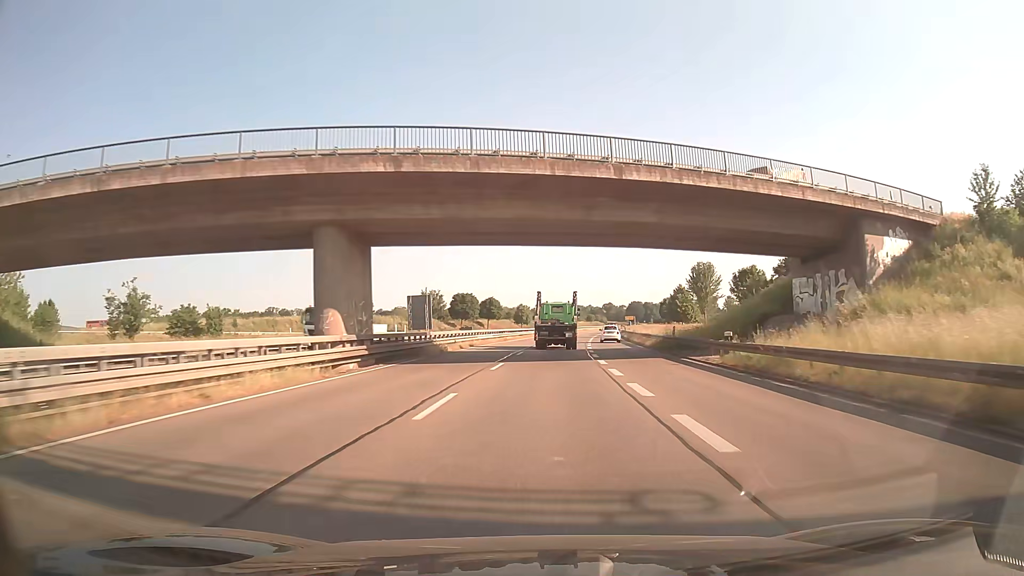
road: trunk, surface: asphalt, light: Day
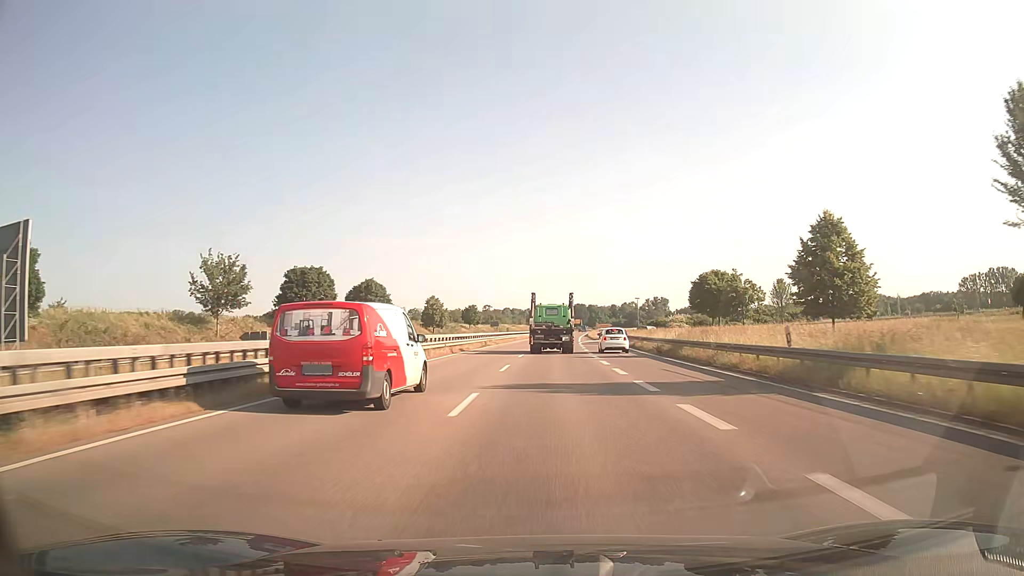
(+3.2, +71.1) m; +5°
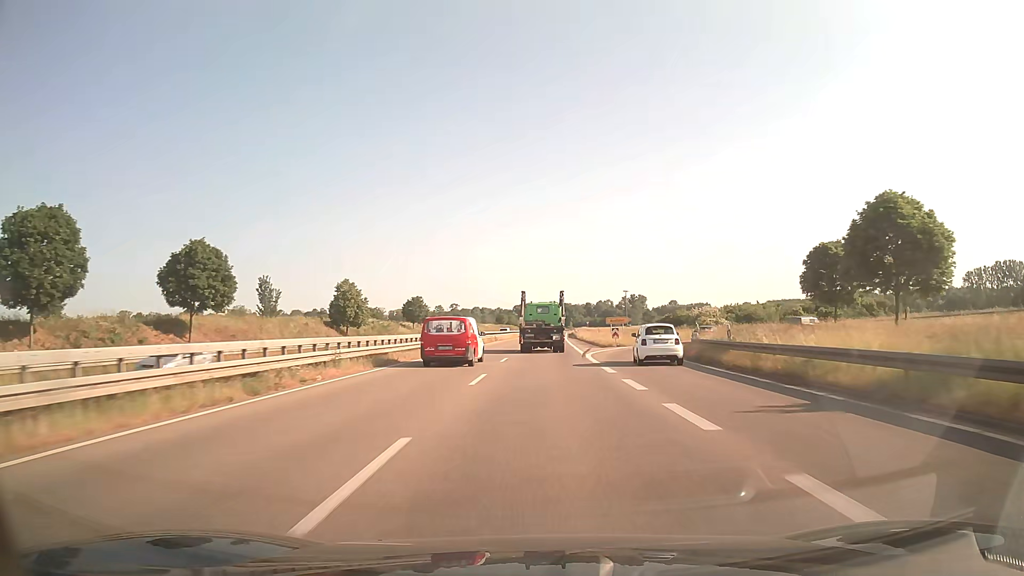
(+1.1, +42.4) m; +3°
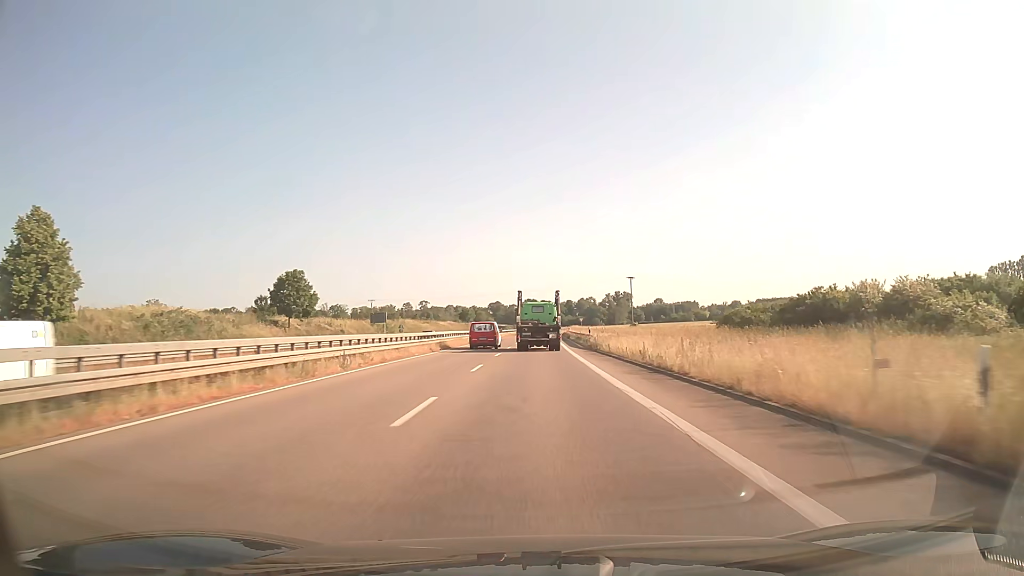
(+0.9, +55.4) m; +2°
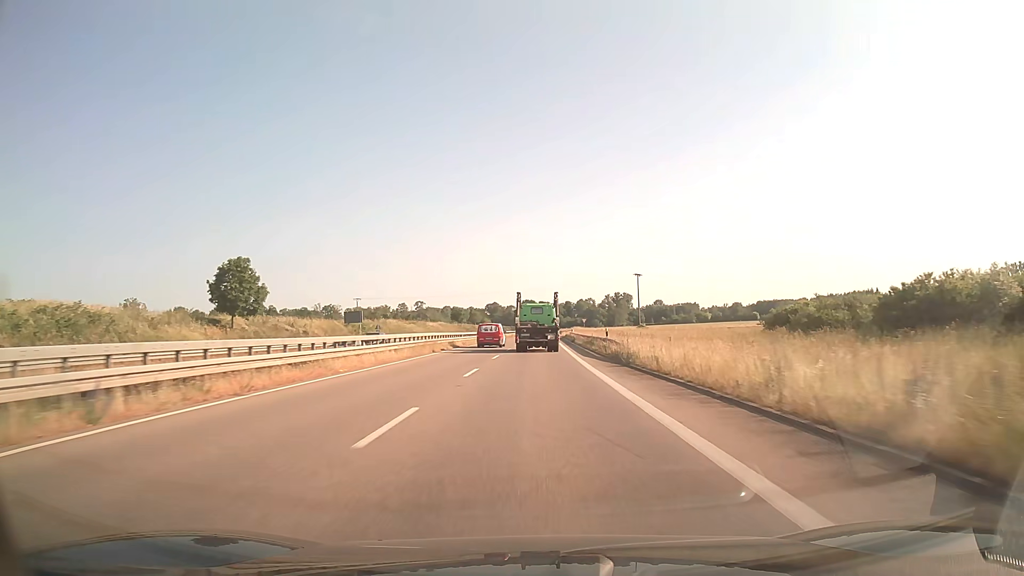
(0.0, +13.7) m; 0°
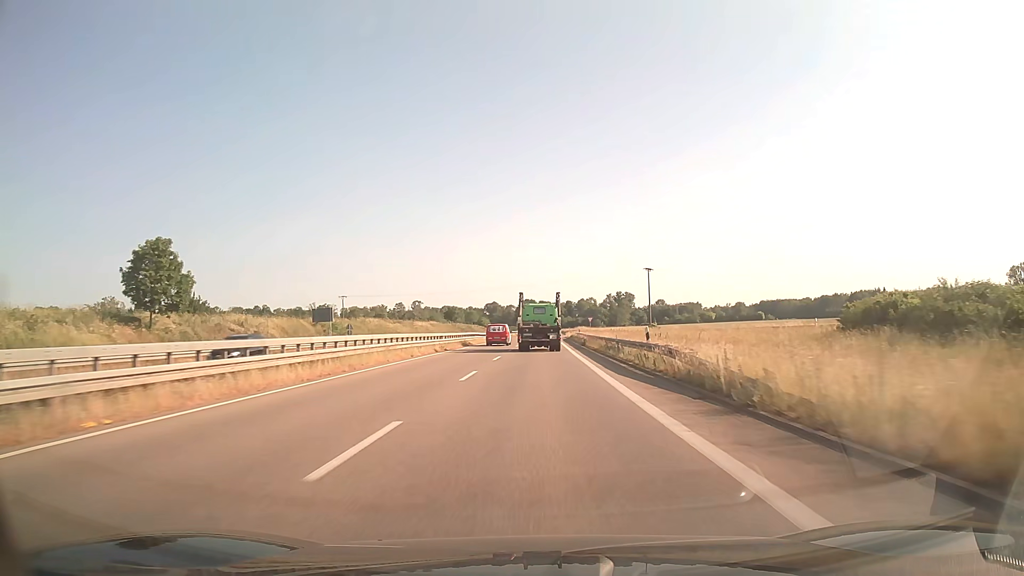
(0.0, +13.7) m; 0°
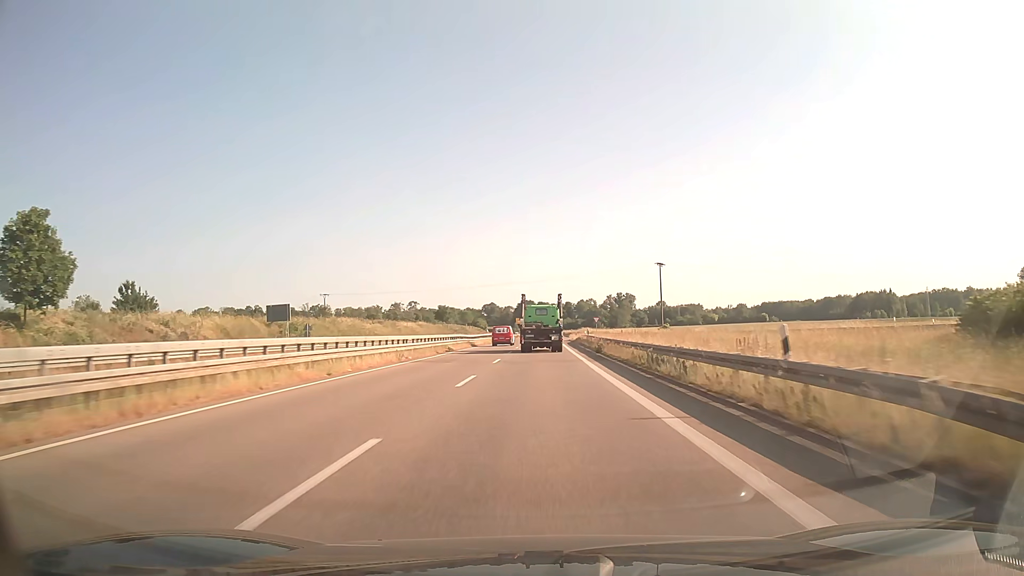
(0.0, +13.7) m; 0°
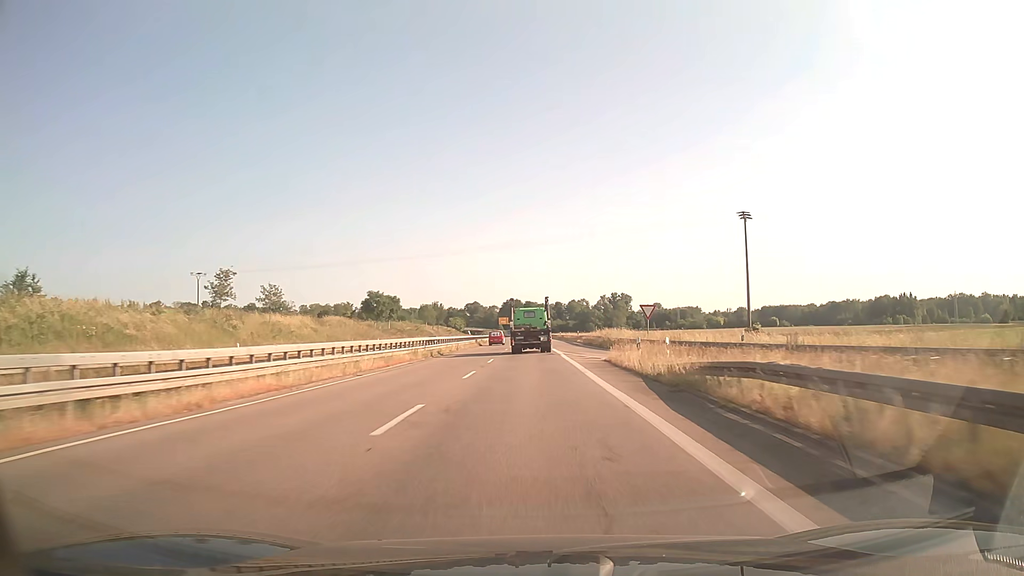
(+0.6, +55.1) m; +1°
(0, +10) (0, +20) (0, +30) (0, +40) (0, +50) (0, +60) (-1, +70) (-1, +80) (-1, +90) (-1, +100) m
